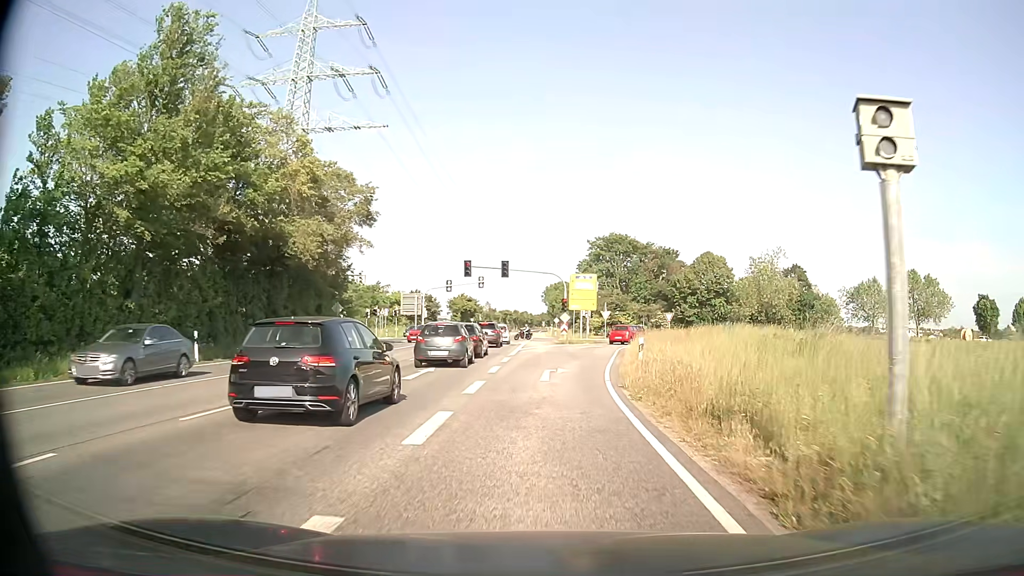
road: secondary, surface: asphalt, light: Day
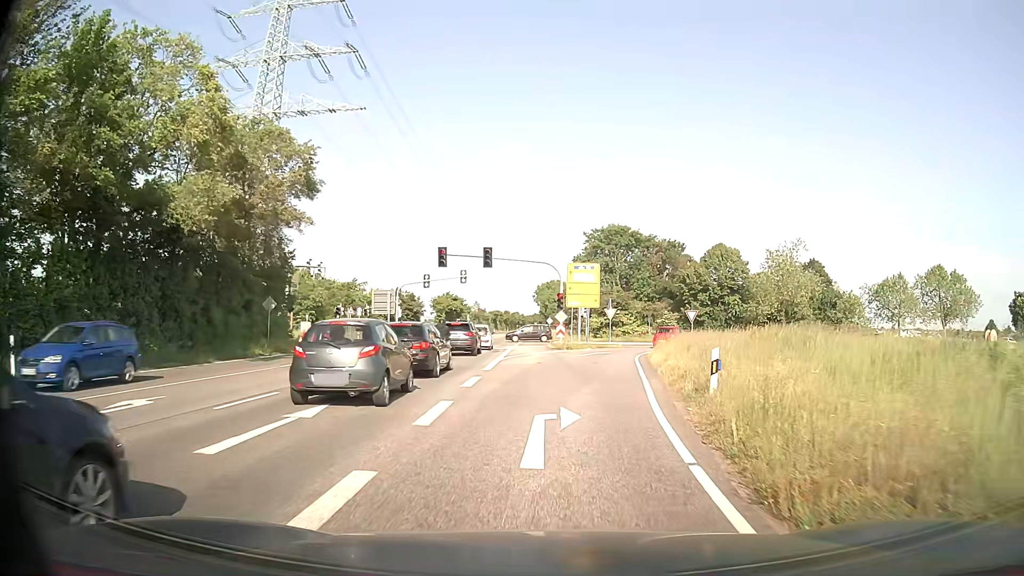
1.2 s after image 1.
(+0.1, +10.3) m; +1°
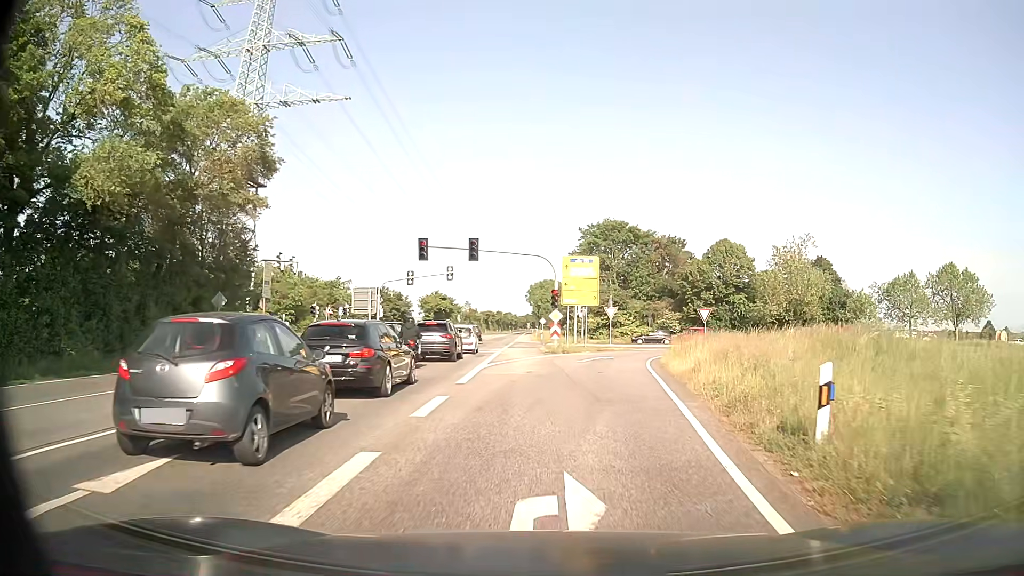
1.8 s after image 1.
(0.0, +5.0) m; 0°
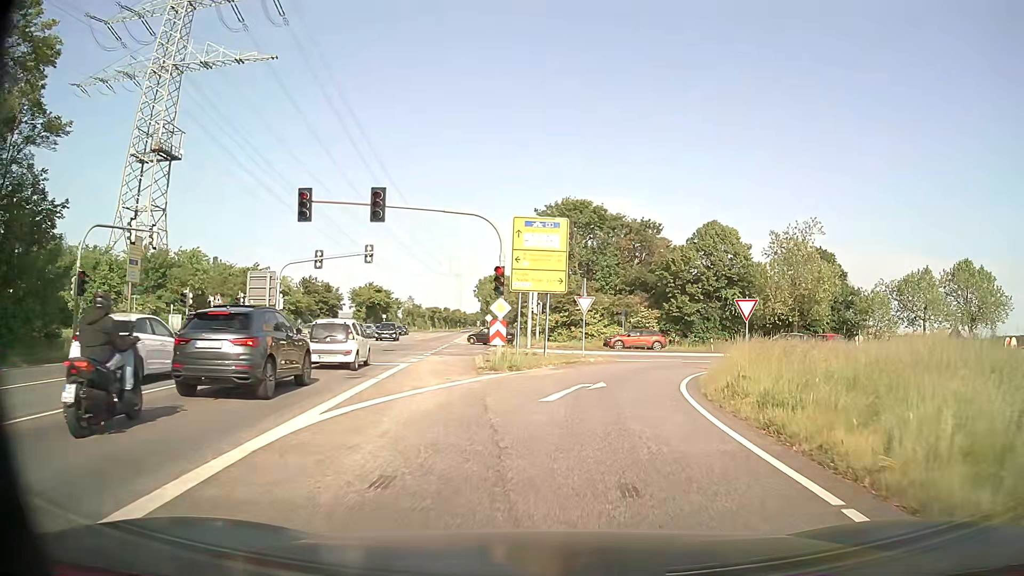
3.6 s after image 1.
(+0.4, +14.5) m; +3°
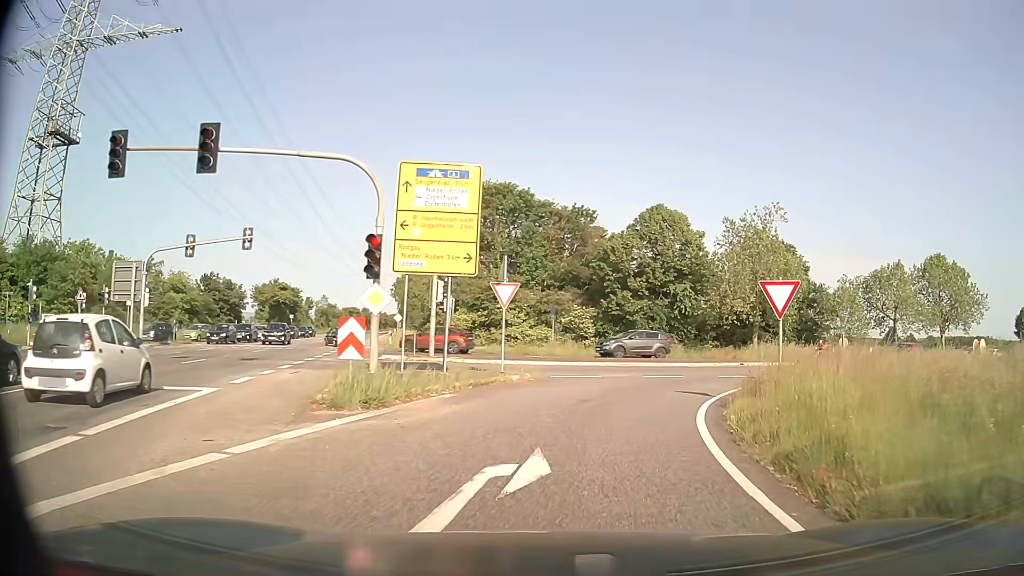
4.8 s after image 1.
(+0.6, +9.2) m; +7°
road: secondary_link
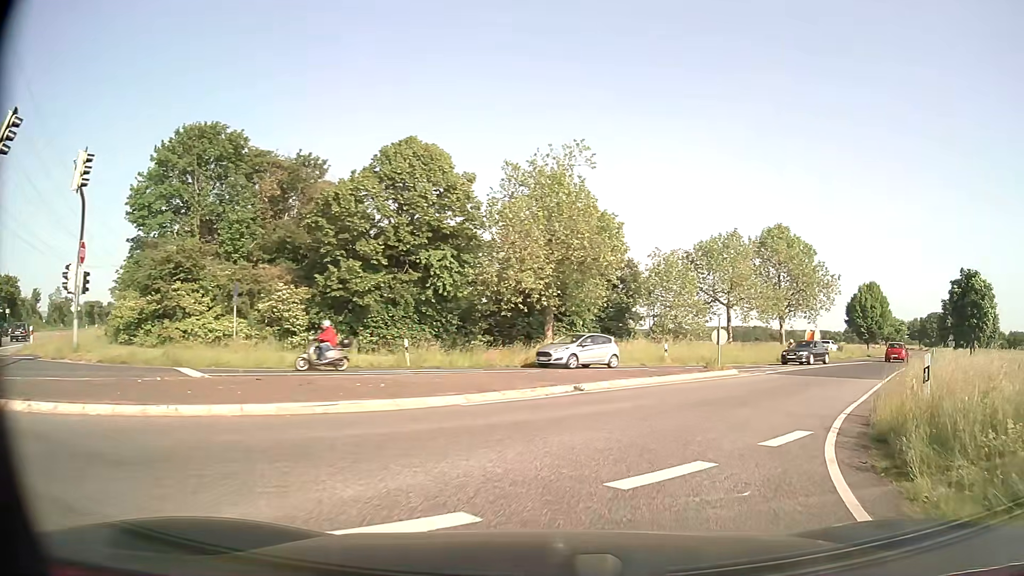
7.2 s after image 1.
(+2.6, +17.1) m; +20°
